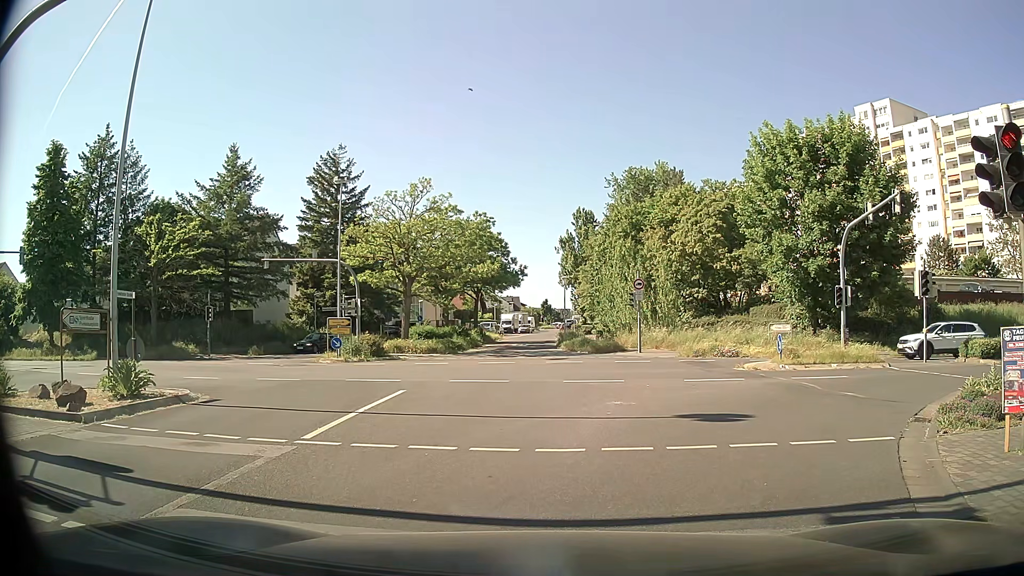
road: tertiary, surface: asphalt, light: Day
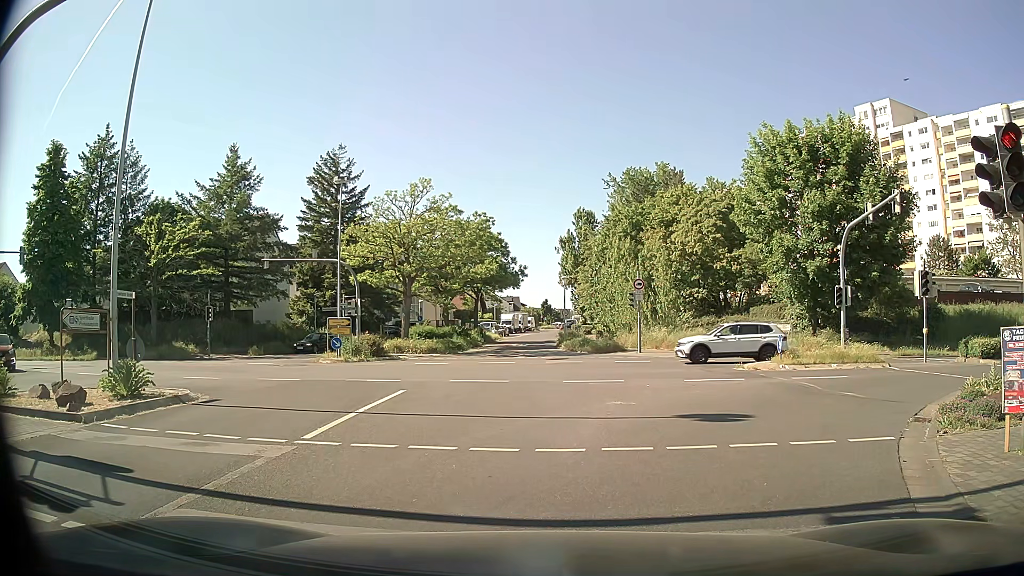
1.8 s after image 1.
(0.0, 0.0) m; 0°
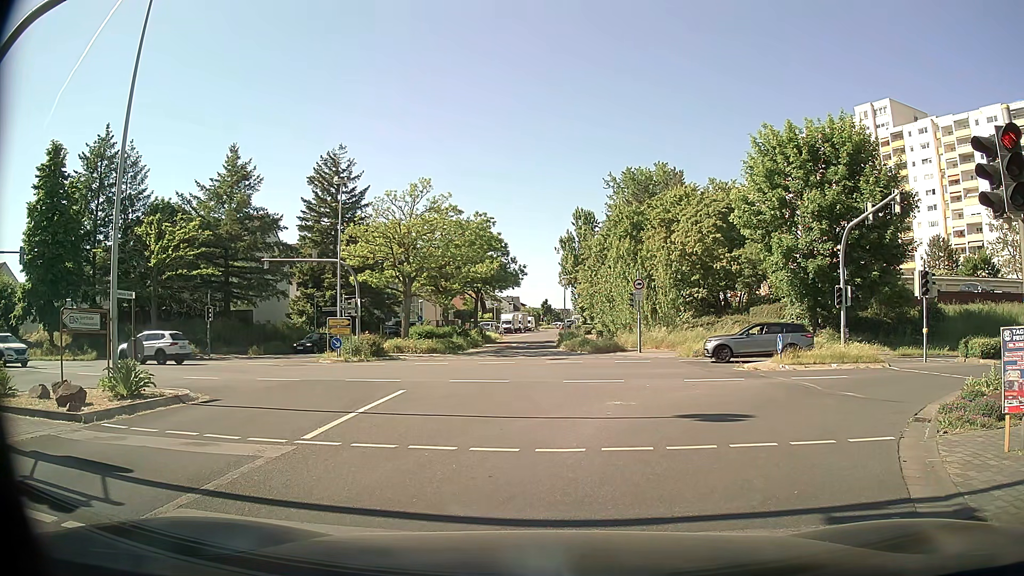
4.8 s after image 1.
(0.0, 0.0) m; 0°
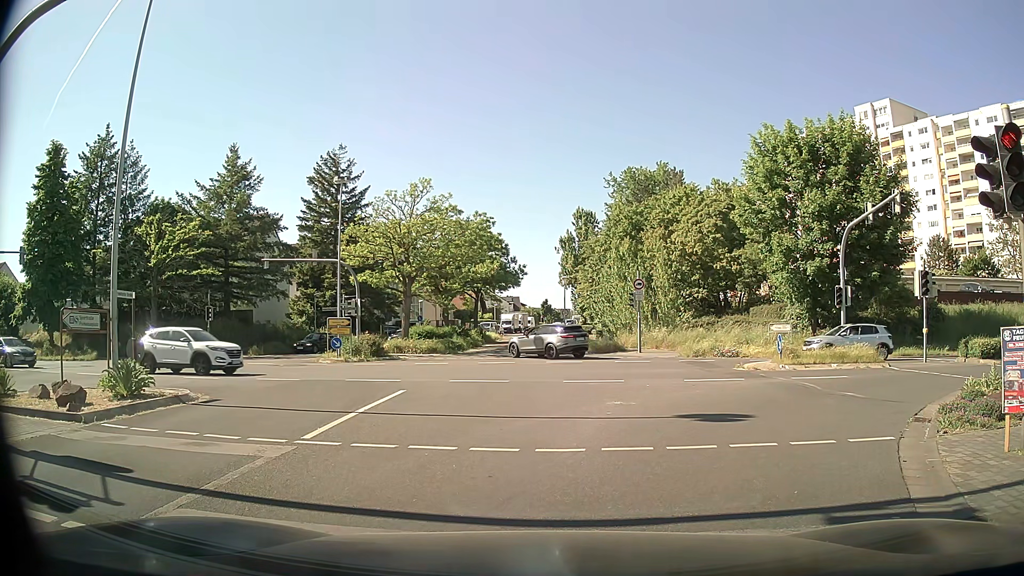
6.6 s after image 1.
(0.0, 0.0) m; 0°
(+2, +10) (+9, +16) (+19, +19) (+29, +18) (+39, +17) (+49, +16) (+59, +15) (+69, +14) (+79, +13) (+89, +13) m
